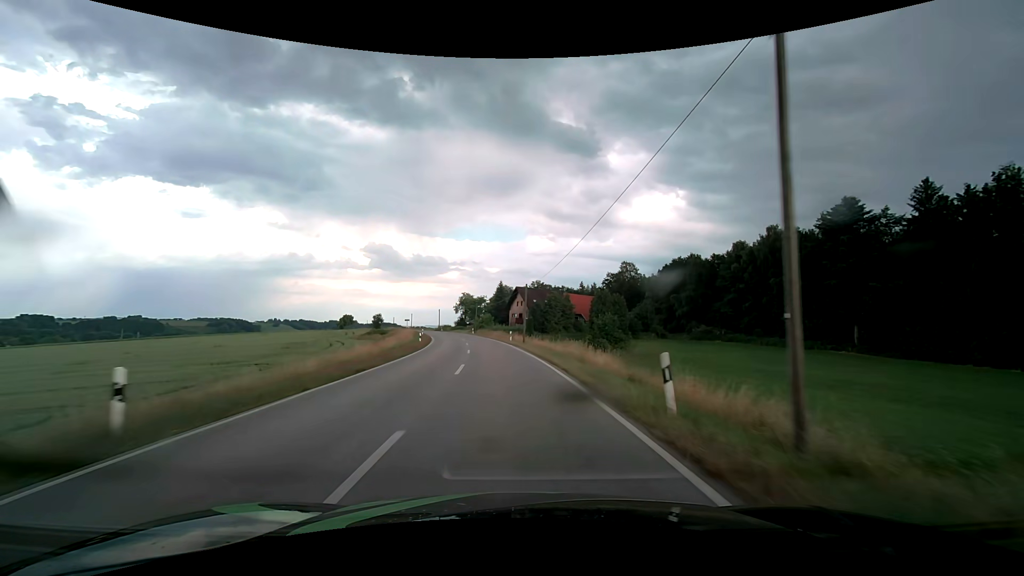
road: secondary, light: Day
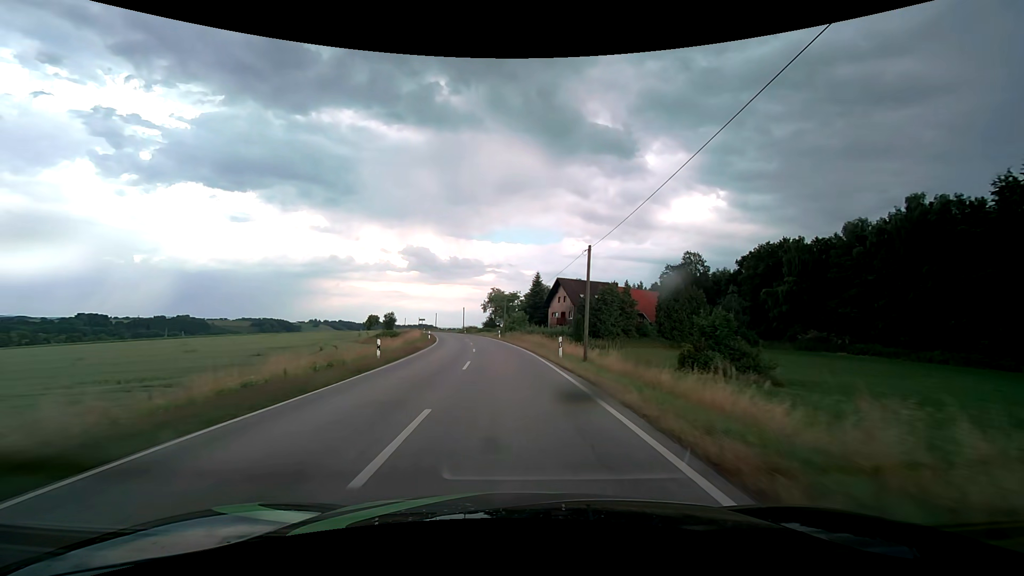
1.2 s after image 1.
(-0.8, +22.4) m; -4°
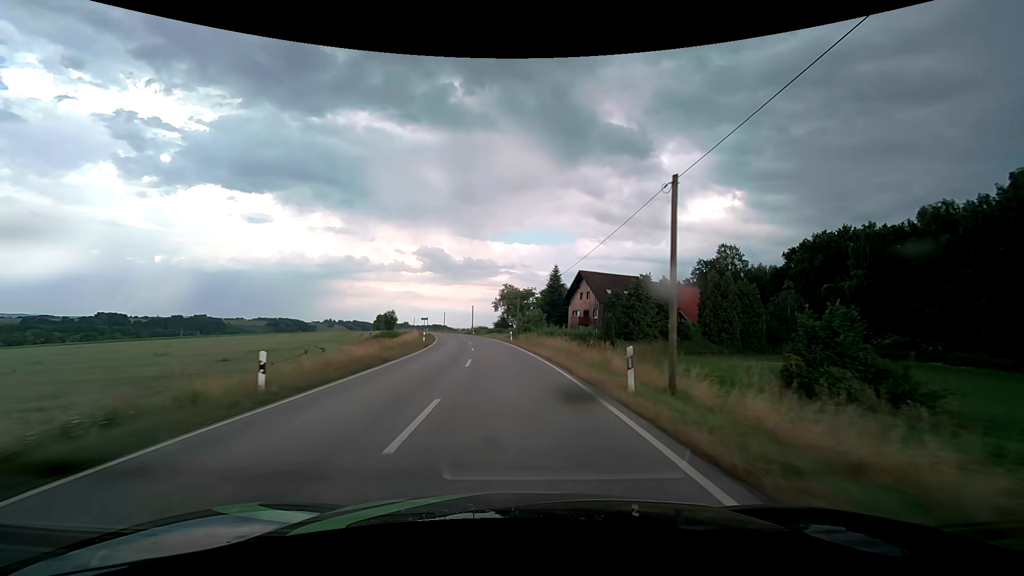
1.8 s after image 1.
(-0.2, +11.1) m; -2°
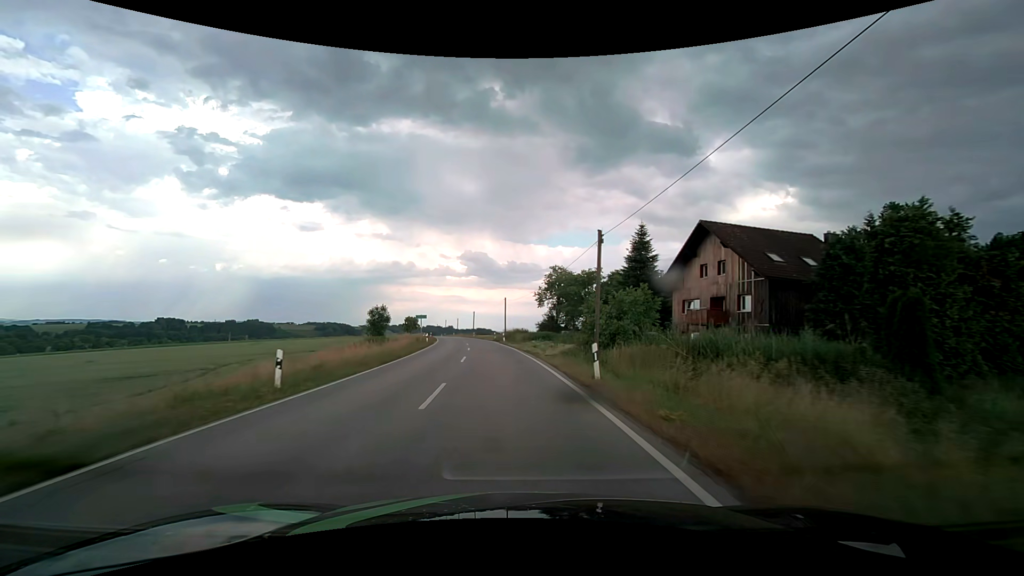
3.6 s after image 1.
(-1.3, +32.9) m; -5°
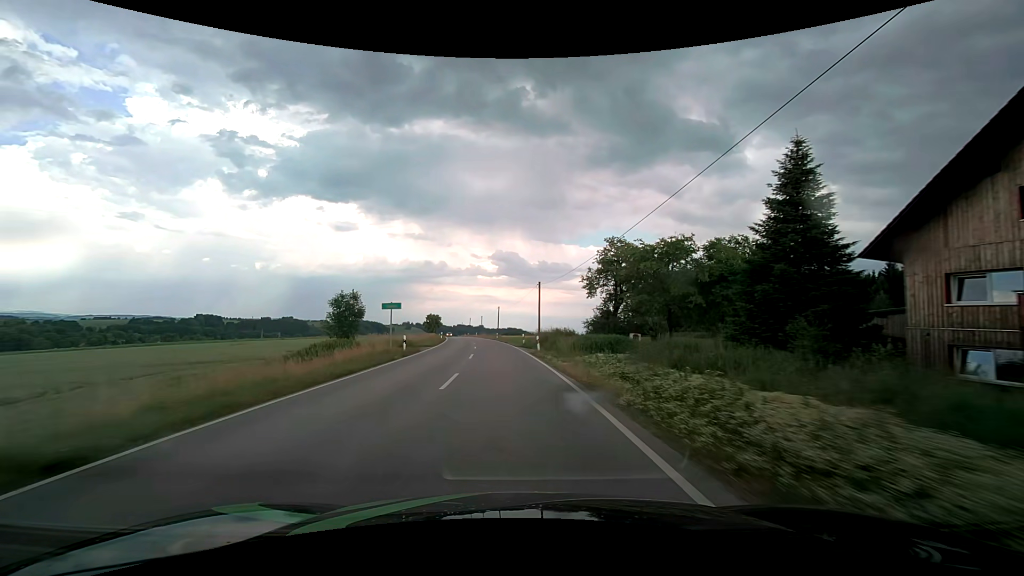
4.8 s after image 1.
(-0.7, +21.4) m; -3°
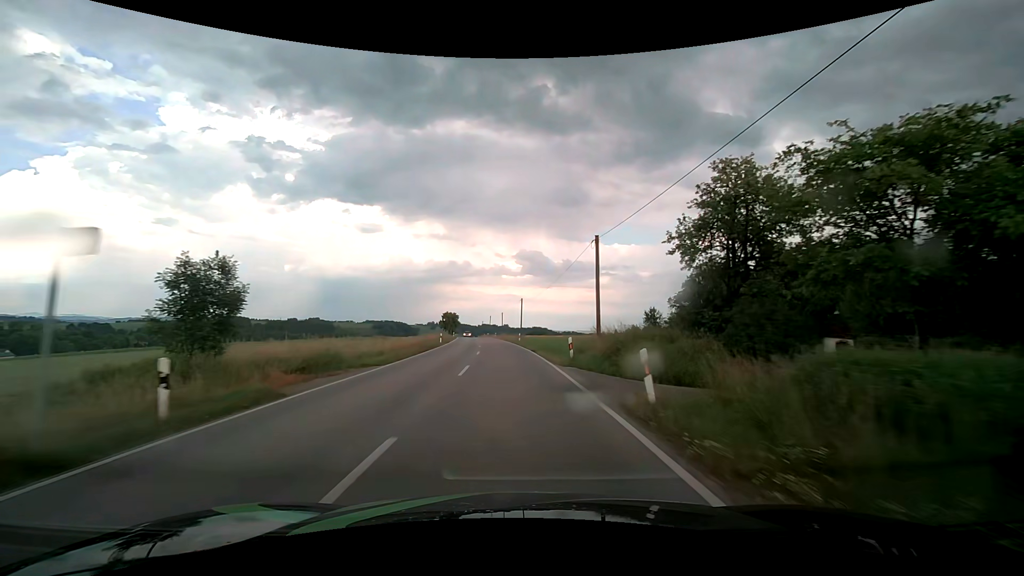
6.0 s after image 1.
(-0.5, +20.9) m; -3°
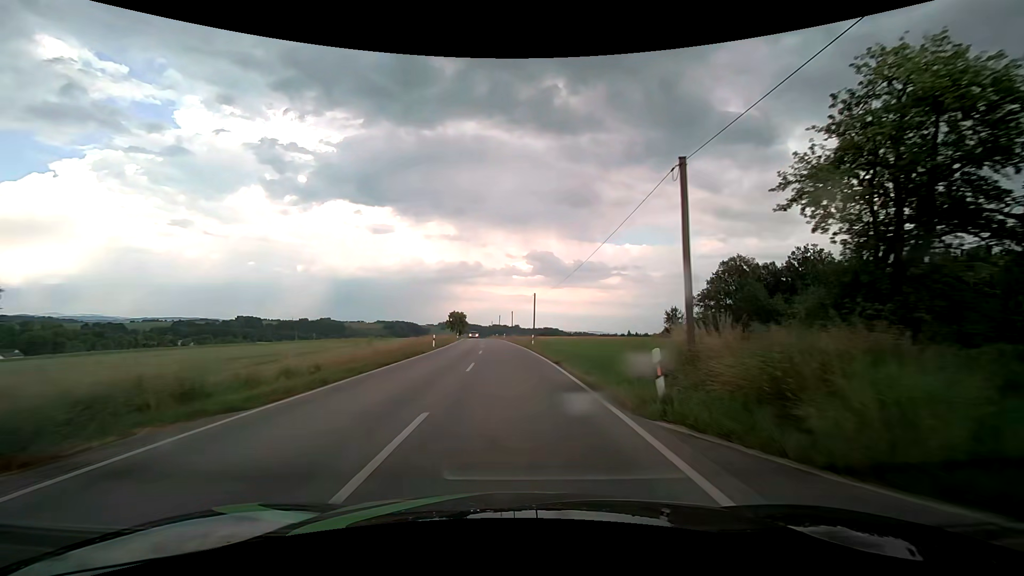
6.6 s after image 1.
(-0.1, +10.3) m; -1°
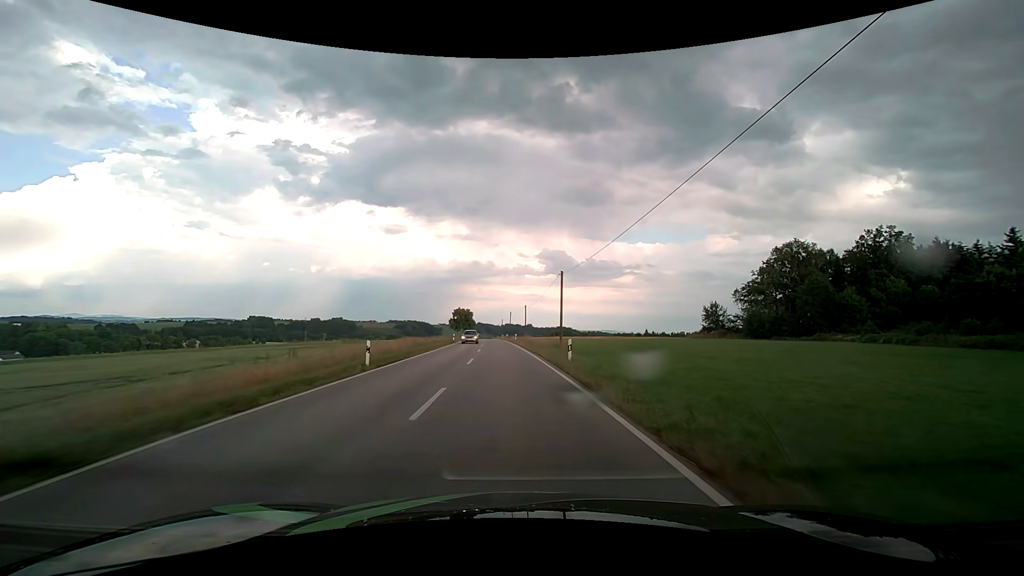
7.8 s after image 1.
(-0.3, +20.4) m; -2°
(0, +10) (0, +20) (-1, +30) (-1, +40) (-2, +50) (-2, +60) (-3, +70) (-3, +80) (-4, +90) (-5, +100) m
